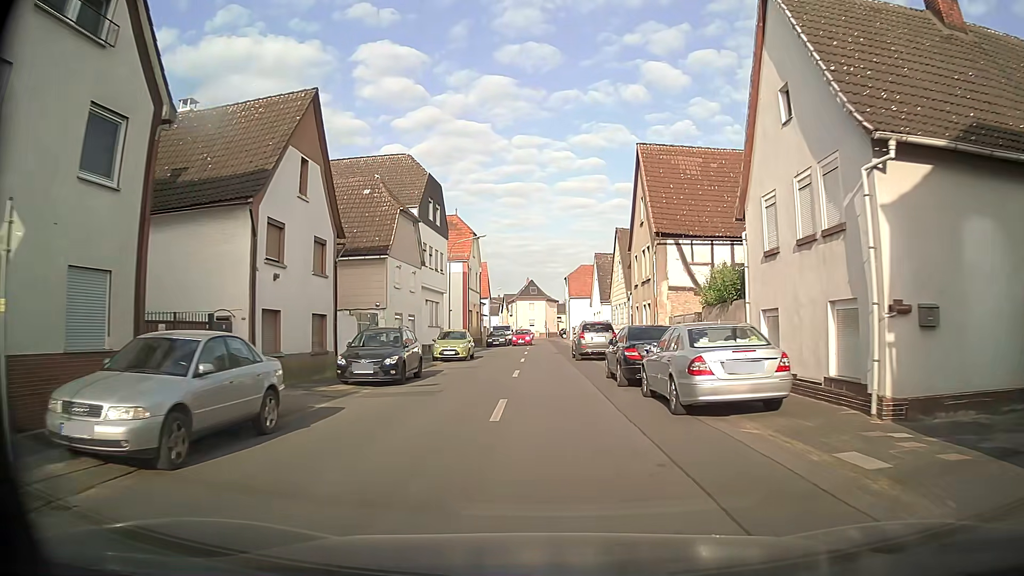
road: tertiary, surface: asphalt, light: Day
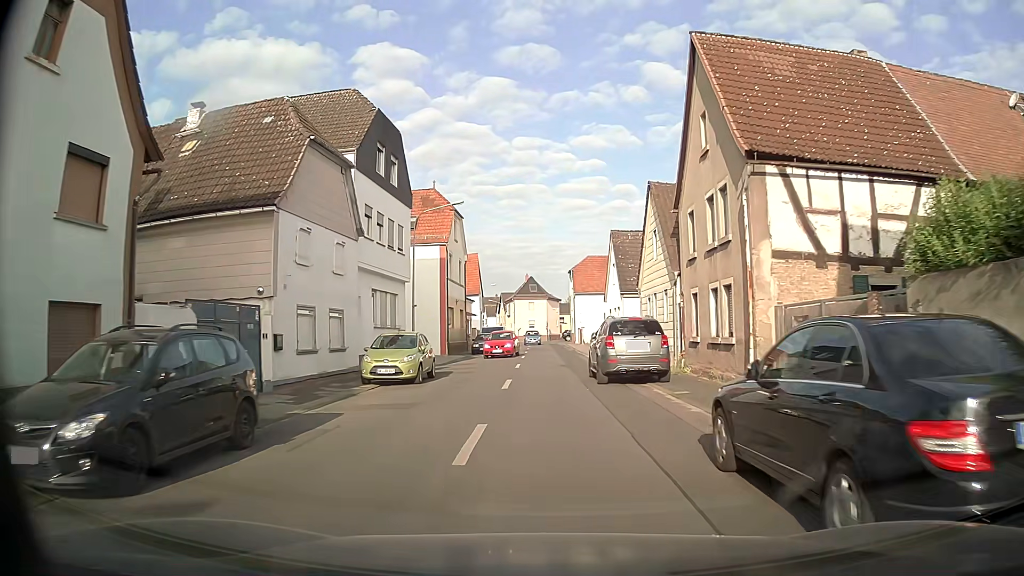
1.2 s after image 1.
(+0.3, +12.2) m; +2°
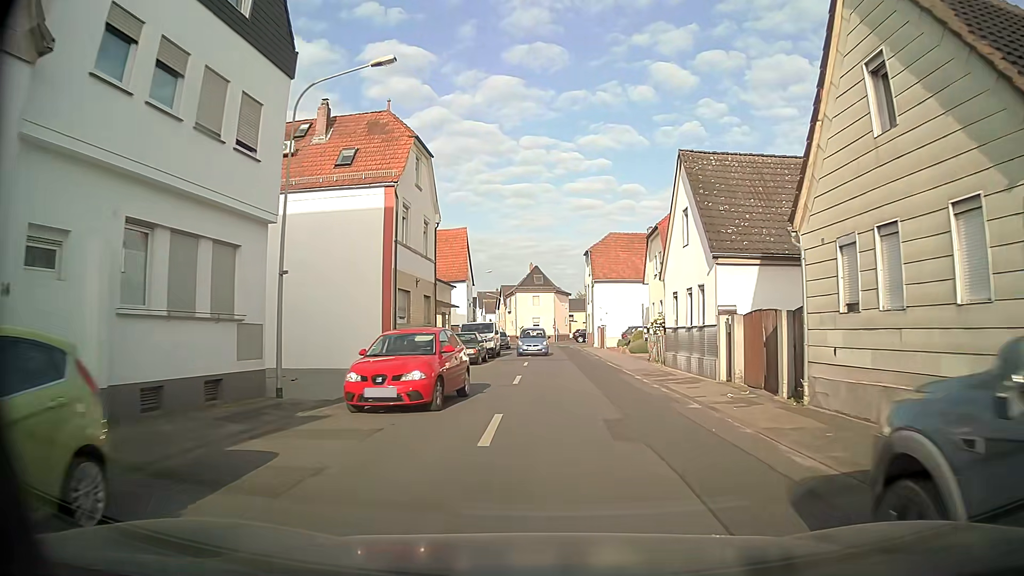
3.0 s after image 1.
(-0.6, +17.4) m; -1°
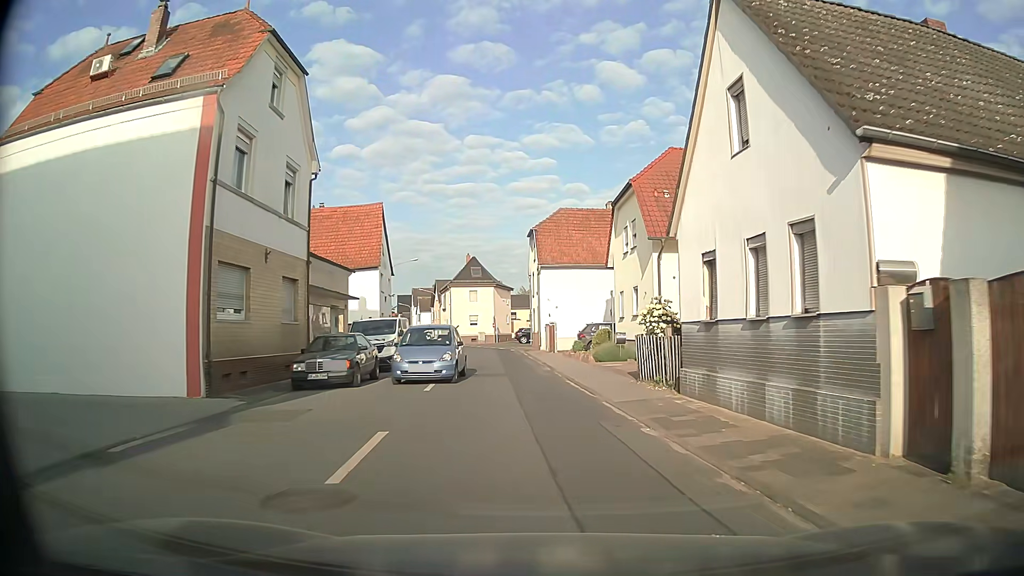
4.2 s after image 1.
(+0.5, +11.2) m; +5°
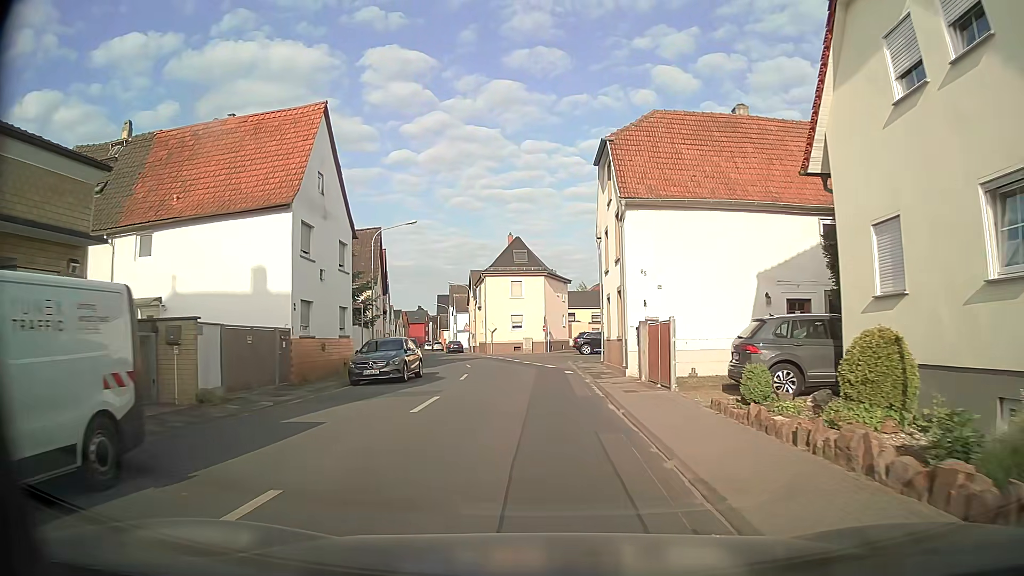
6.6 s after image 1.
(-1.0, +21.9) m; -5°
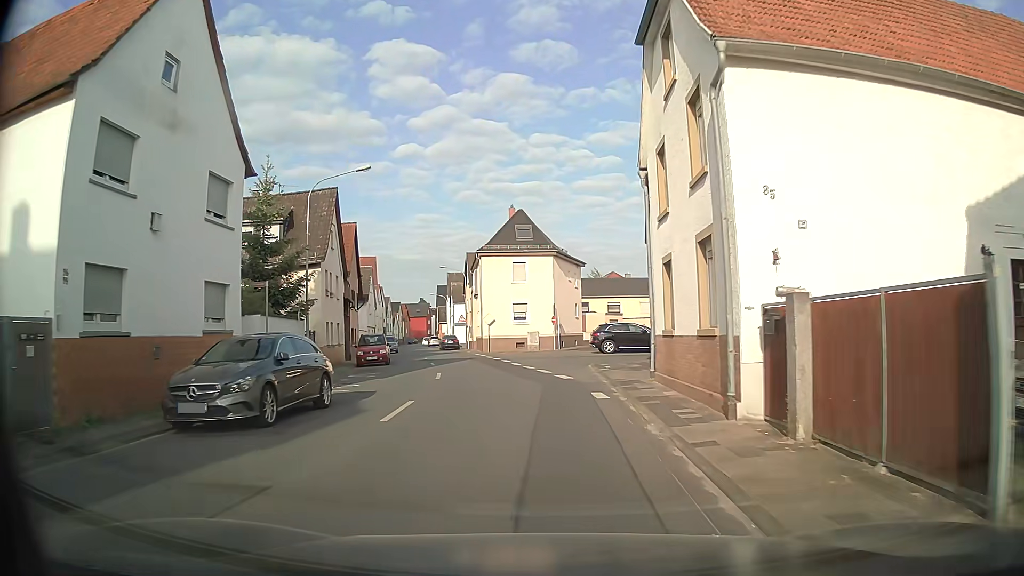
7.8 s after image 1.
(-0.1, +11.2) m; -1°
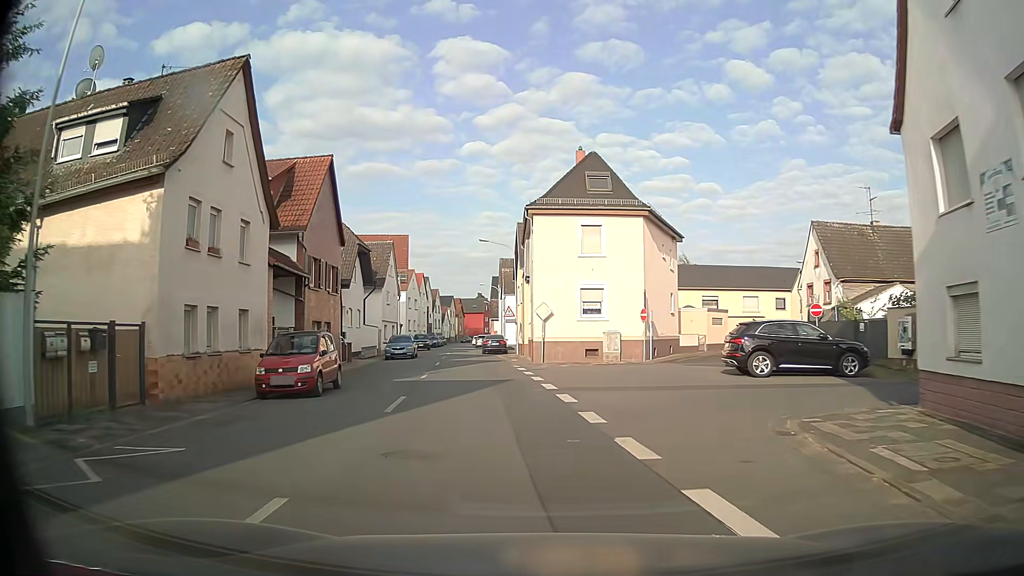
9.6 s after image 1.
(-0.9, +17.4) m; -6°
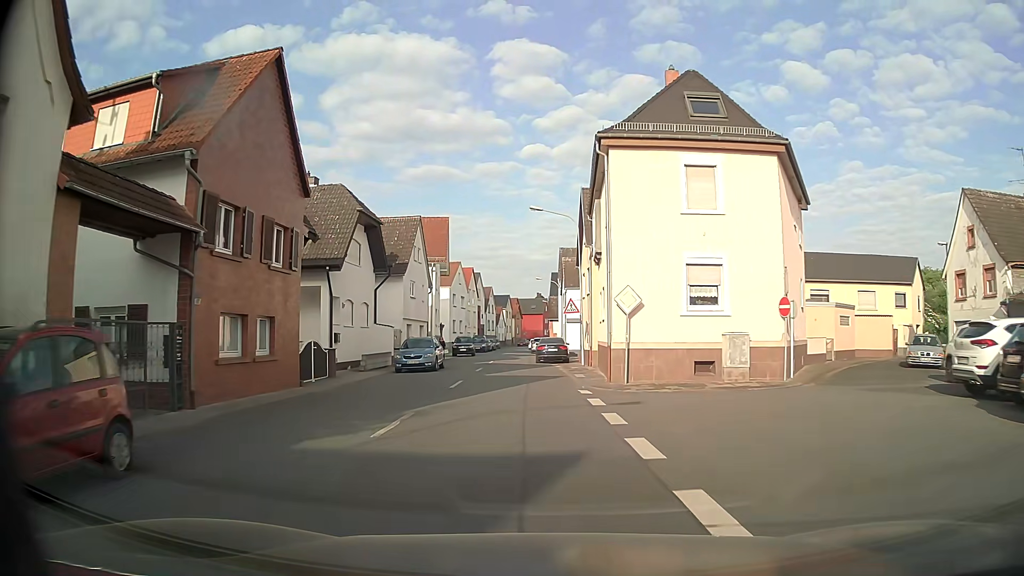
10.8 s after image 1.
(-0.6, +12.0) m; -6°
(0, +10) (-1, +20) (-1, +30) (-2, +40) (-2, +50) (-2, +60) (-2, +70) (-2, +80) (-2, +90) (-2, +100) m
